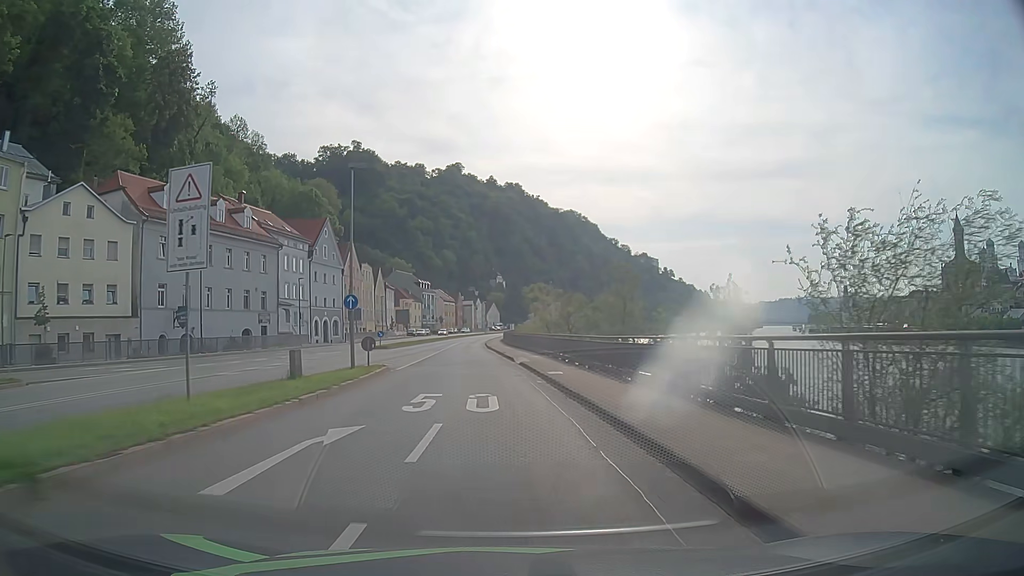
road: primary_link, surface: asphalt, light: Day
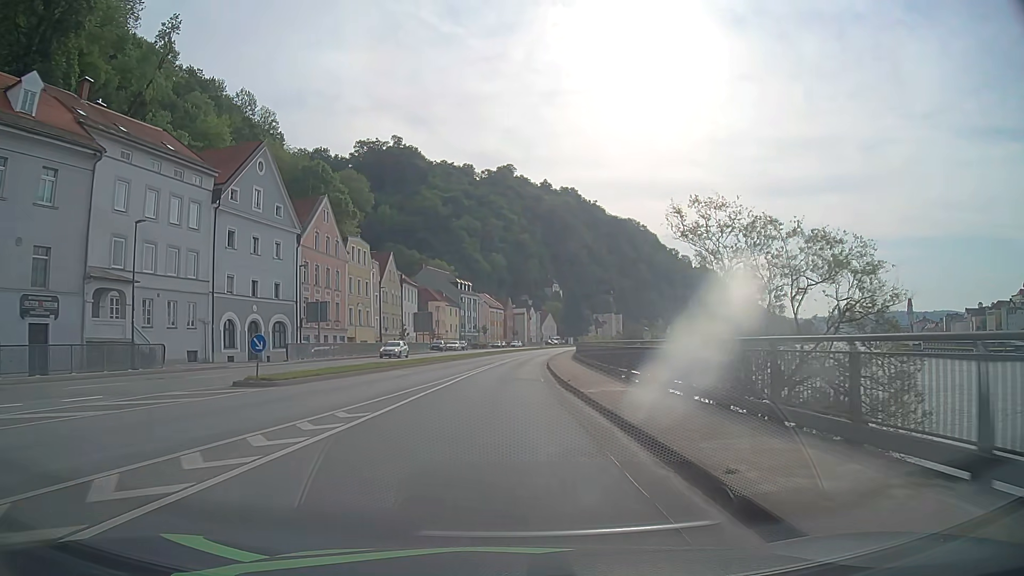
(-1.5, +38.4) m; -4°
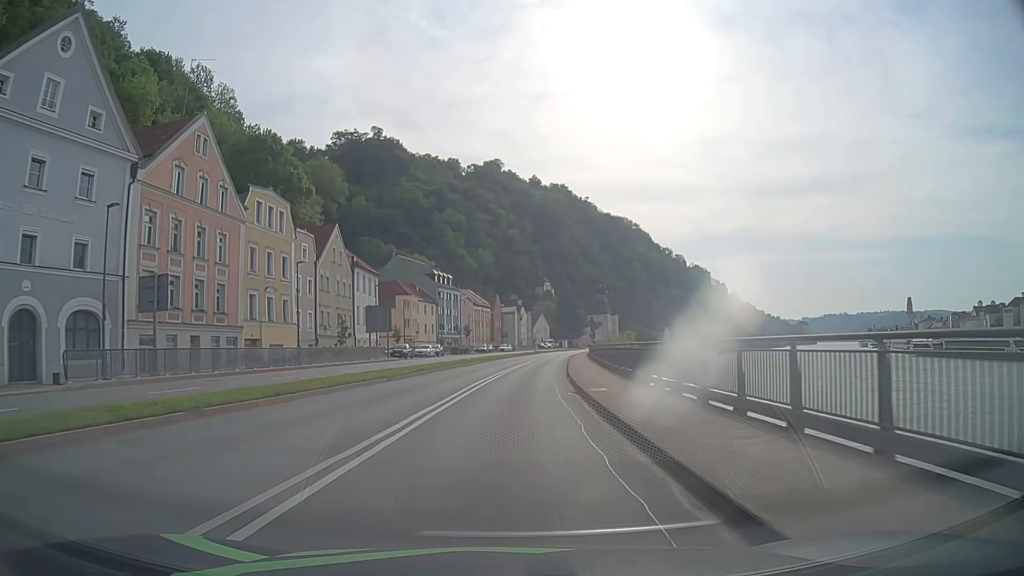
(+0.2, +23.6) m; +1°
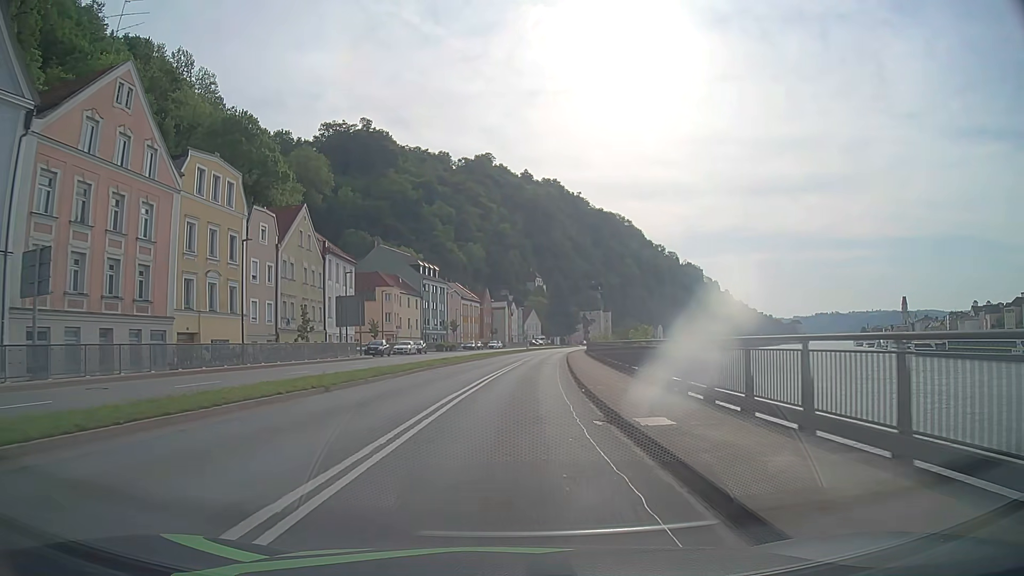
(+0.1, +7.9) m; +1°
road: primary
(0, +10) (0, +20) (+1, +30) (+2, +40) (+2, +50) (+3, +60) (+4, +70) (+5, +80) (+6, +90) (+8, +100) m
